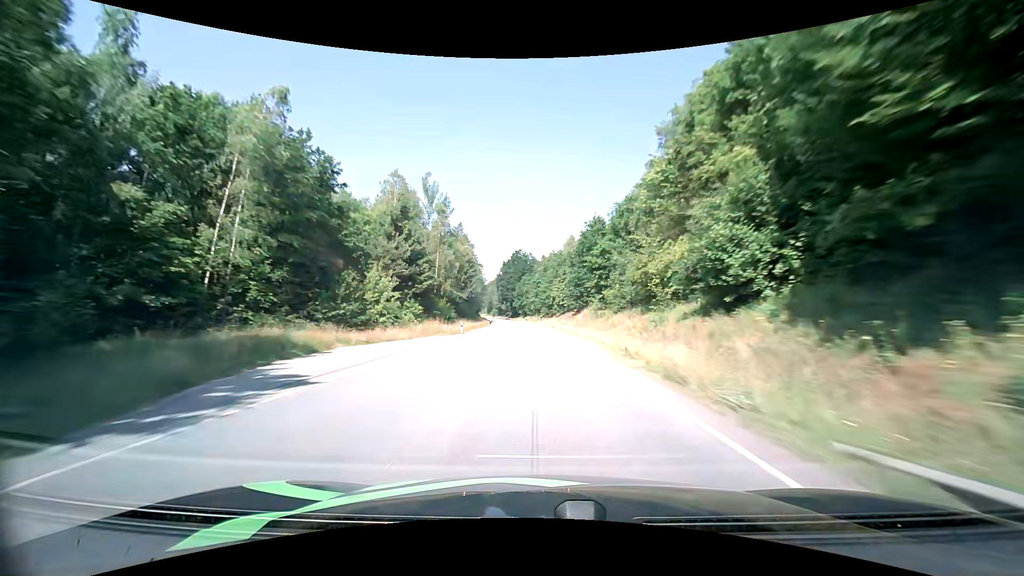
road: primary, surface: asphalt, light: Day
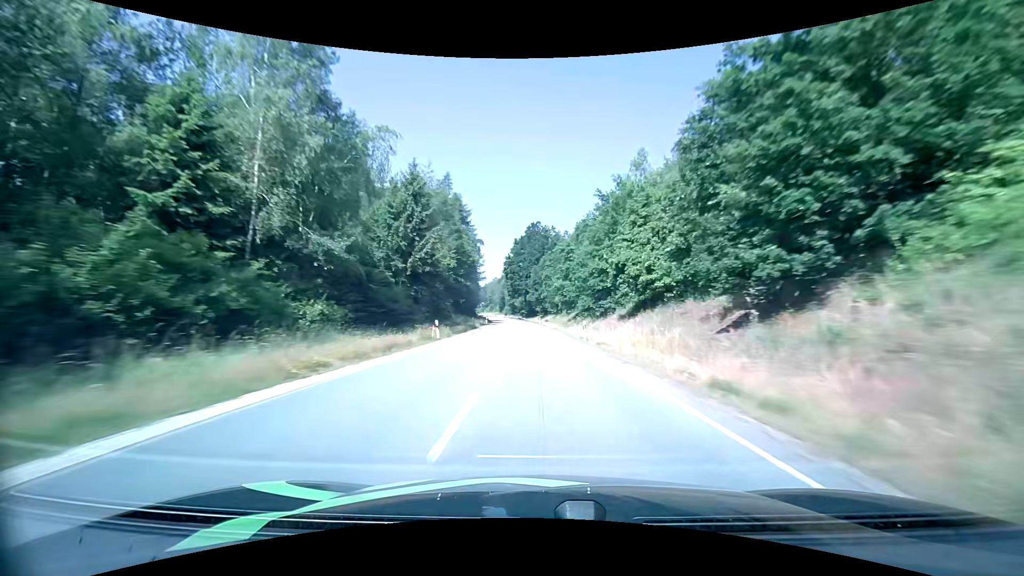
(-1.3, +52.0) m; -3°
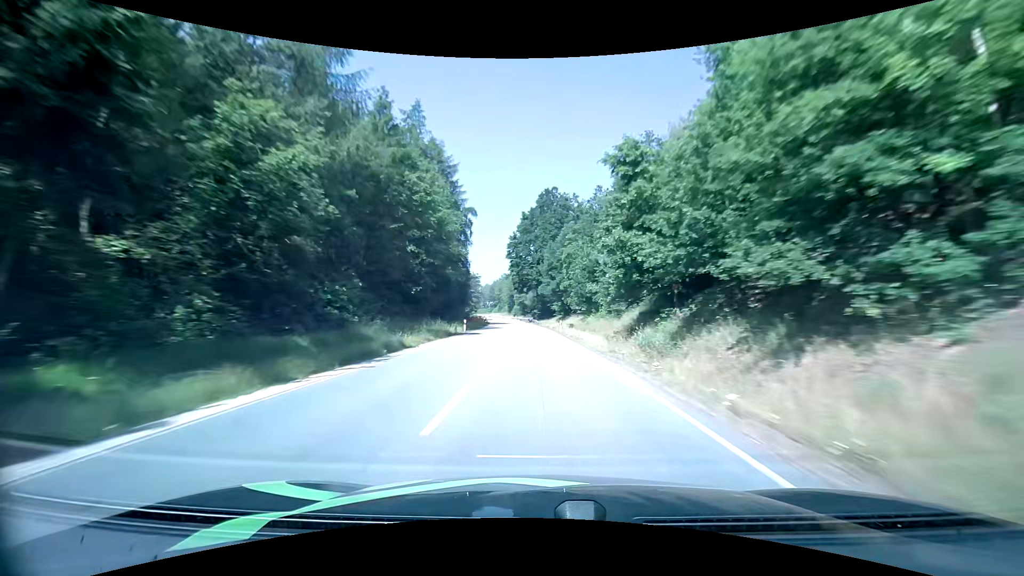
(-0.4, +34.8) m; -2°
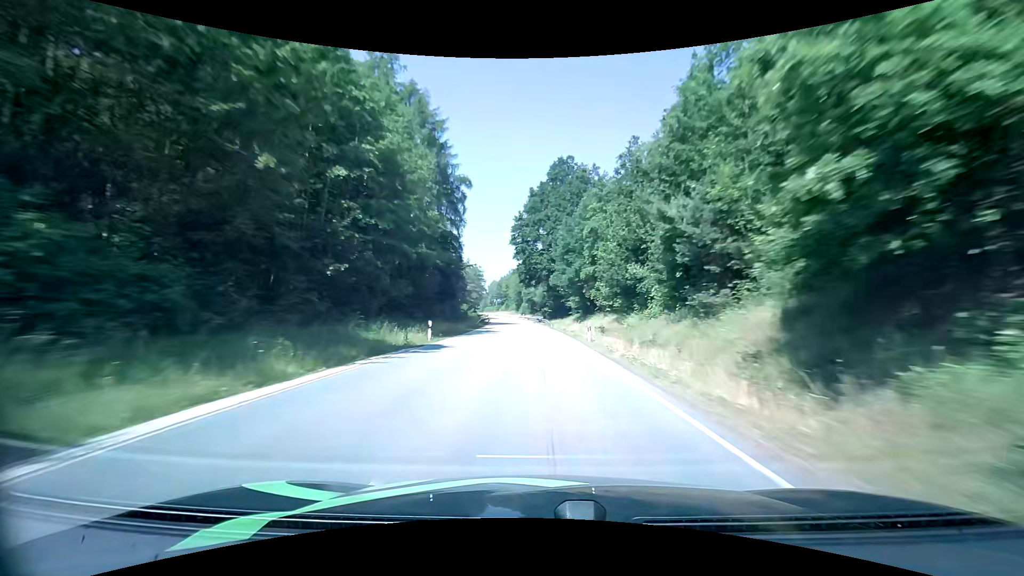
(-0.2, +17.4) m; -1°
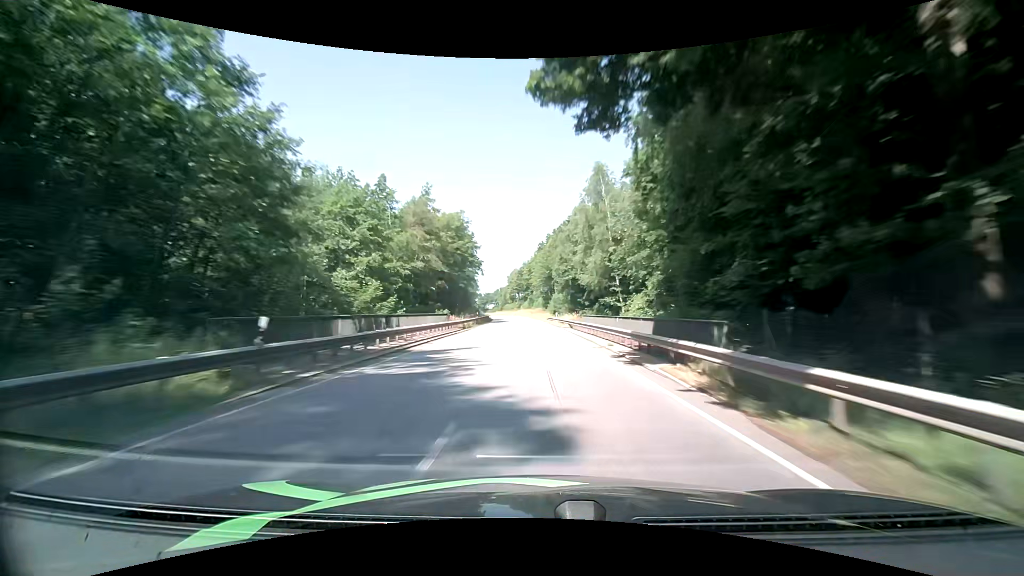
(-2.2, +69.1) m; -4°
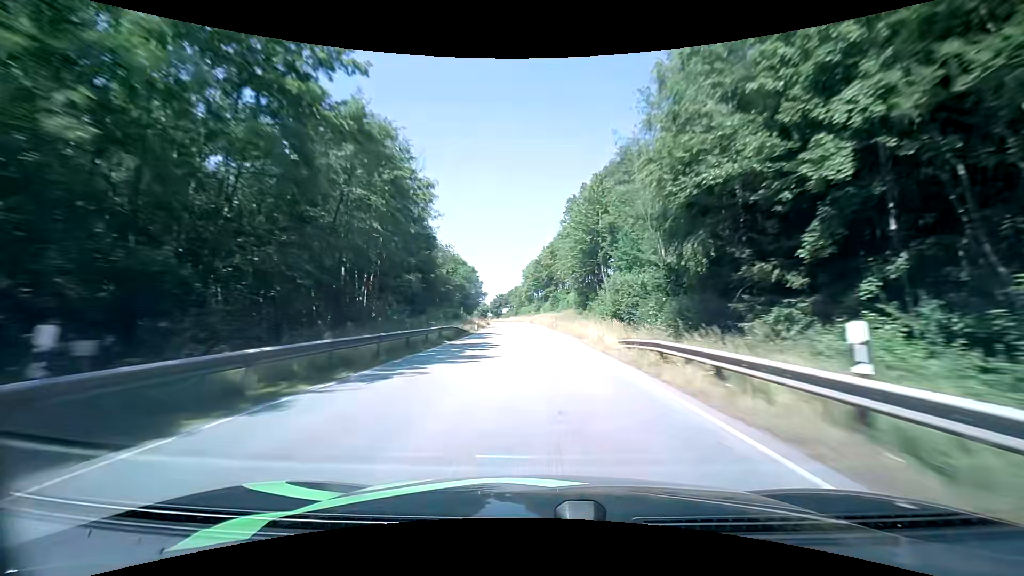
(-0.4, +50.8) m; -2°
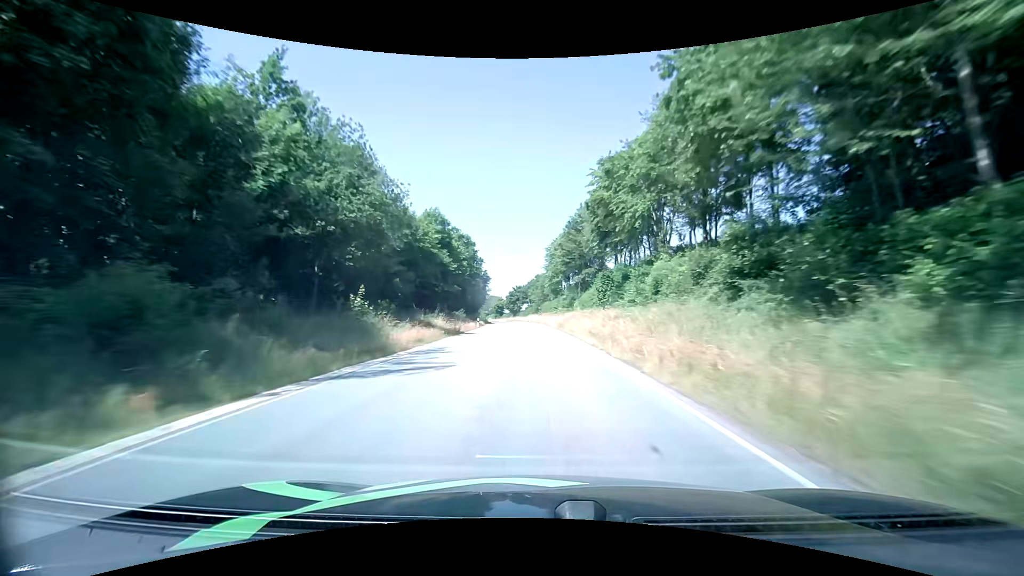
(-1.1, +49.9) m; -3°
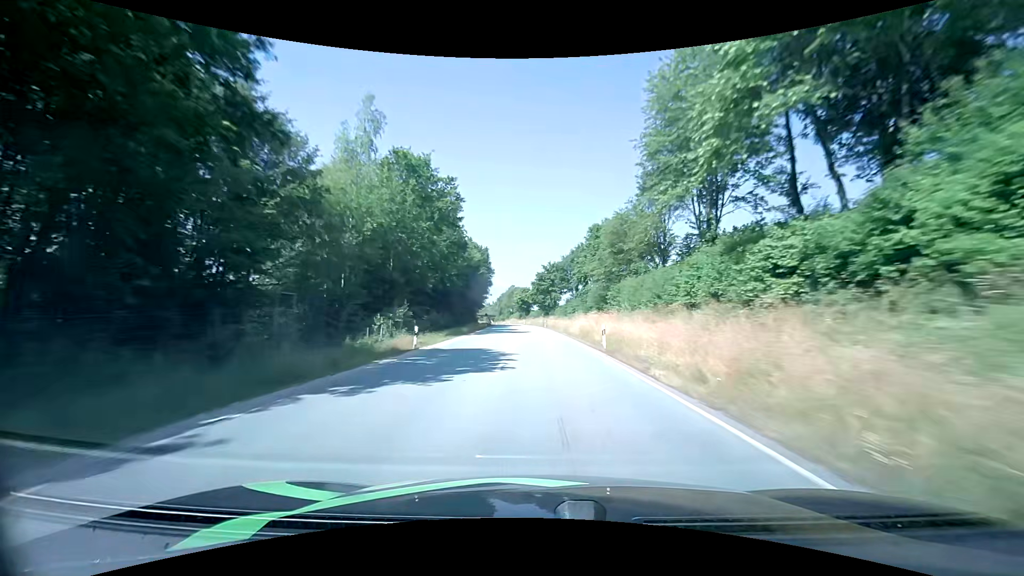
(-2.8, +80.8) m; -4°
(0, +10) (0, +20) (0, +30) (-1, +40) (-1, +50) (-2, +60) (-2, +70) (-3, +80) (-4, +90) (-4, +100) m
